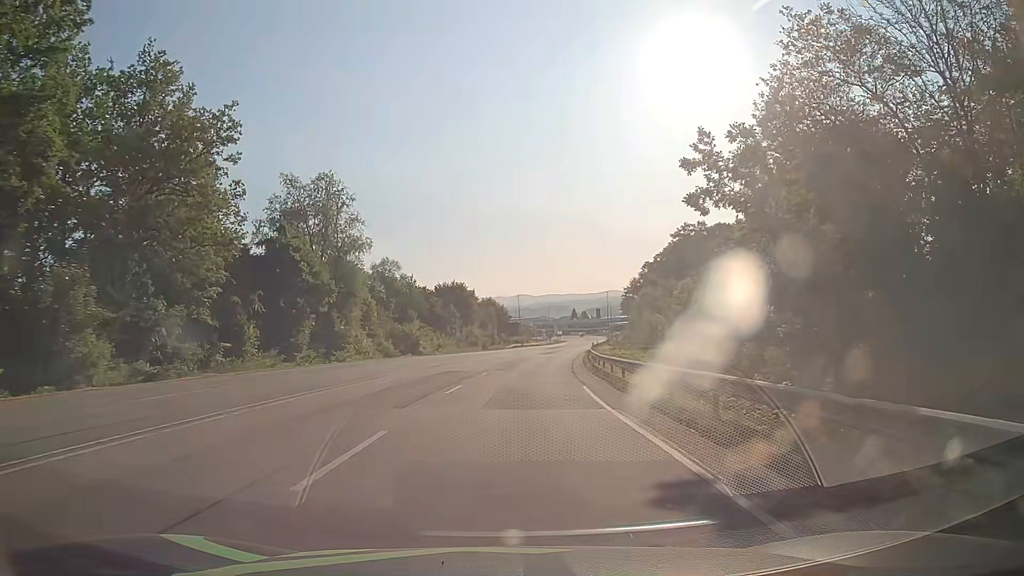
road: secondary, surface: asphalt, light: Day
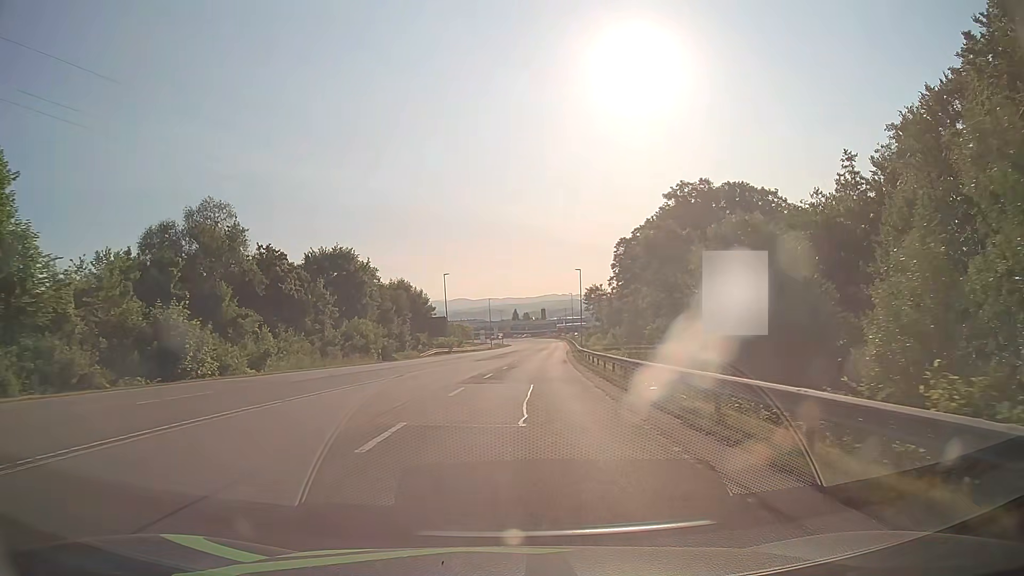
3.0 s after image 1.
(+2.1, +44.8) m; +5°
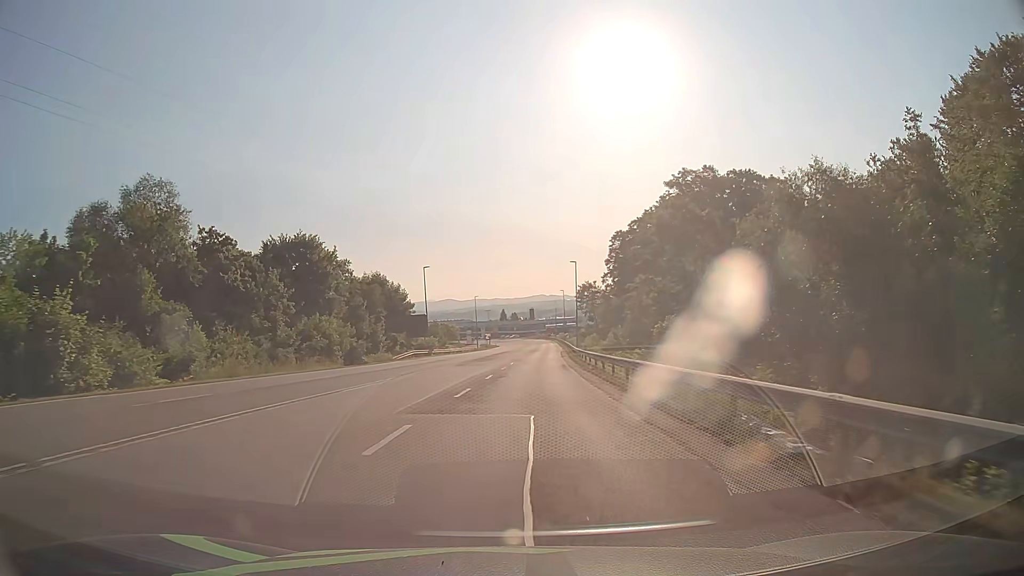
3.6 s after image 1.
(+0.1, +9.0) m; +1°
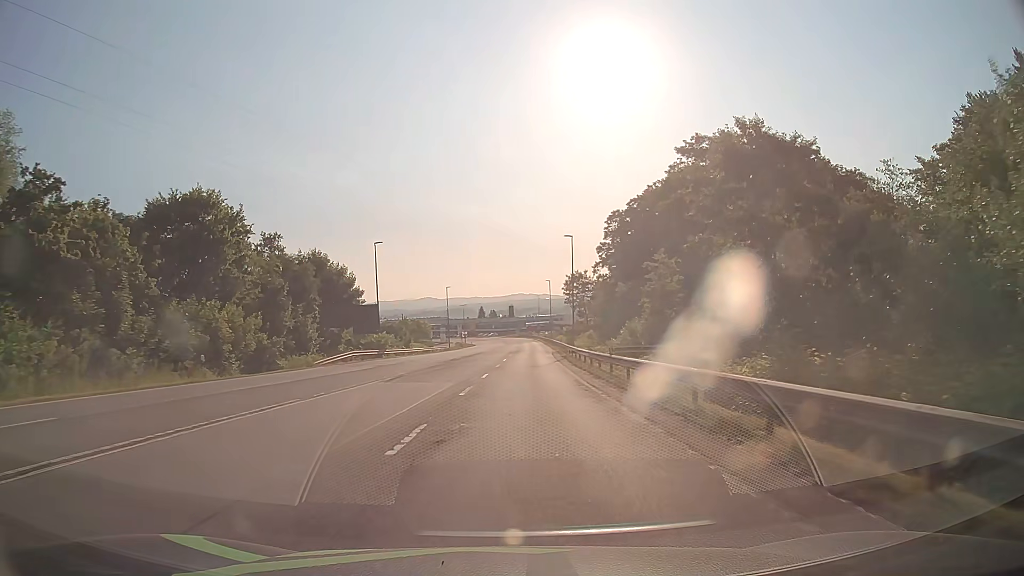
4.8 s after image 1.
(+0.3, +17.9) m; +2°
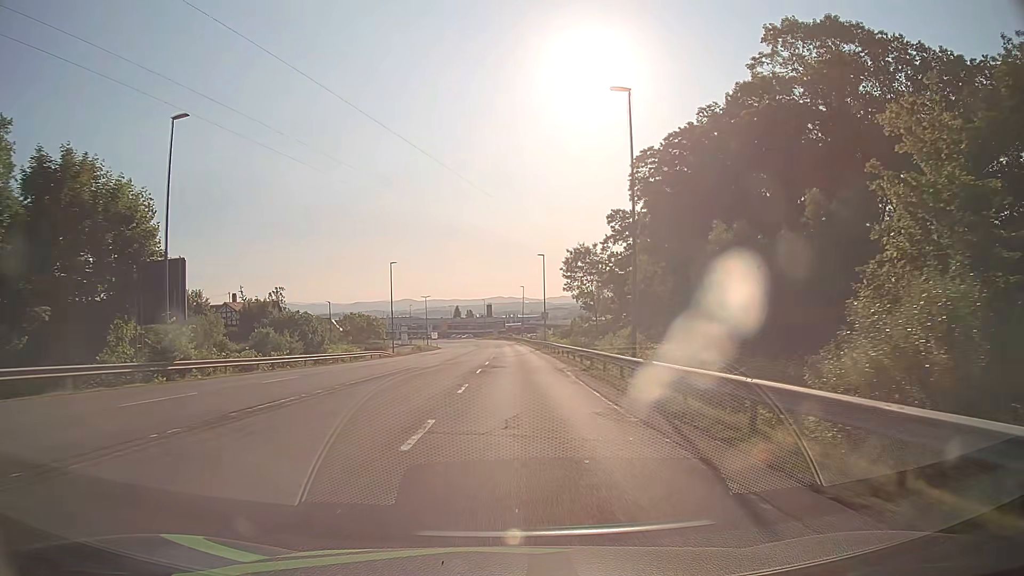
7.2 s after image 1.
(+0.7, +35.8) m; +2°
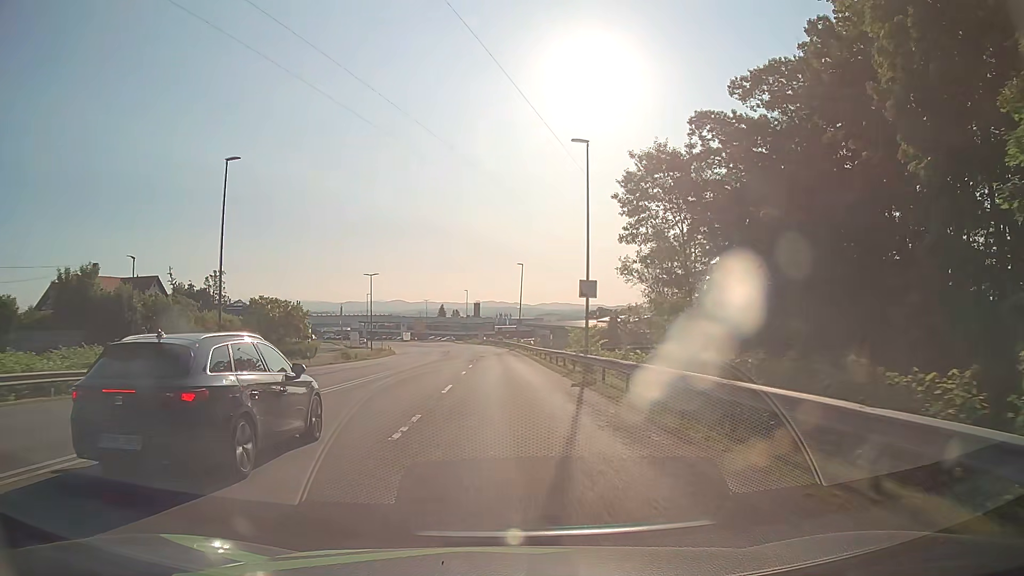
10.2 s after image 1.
(+0.4, +43.9) m; +1°
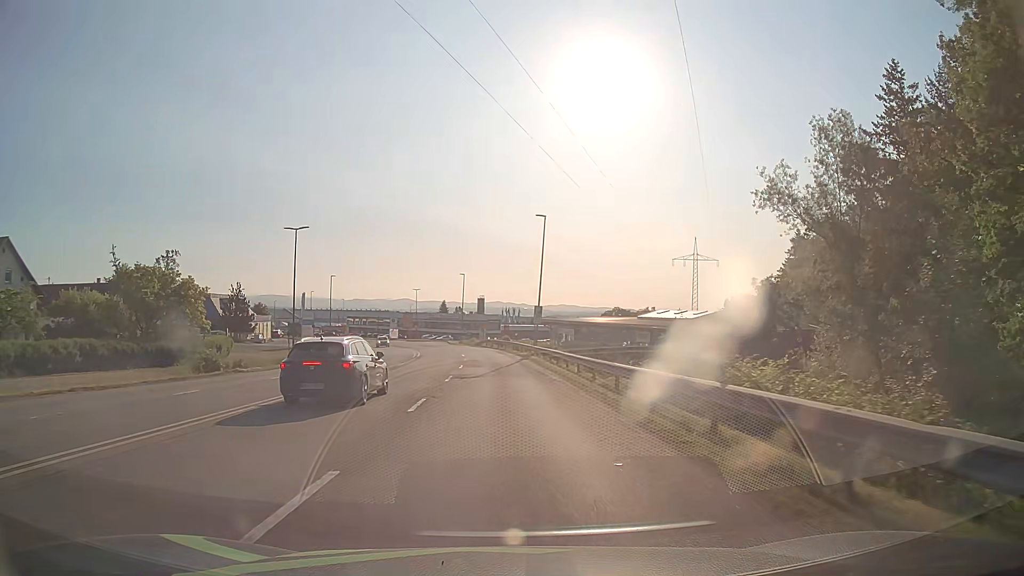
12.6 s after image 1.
(-0.3, +32.0) m; -1°
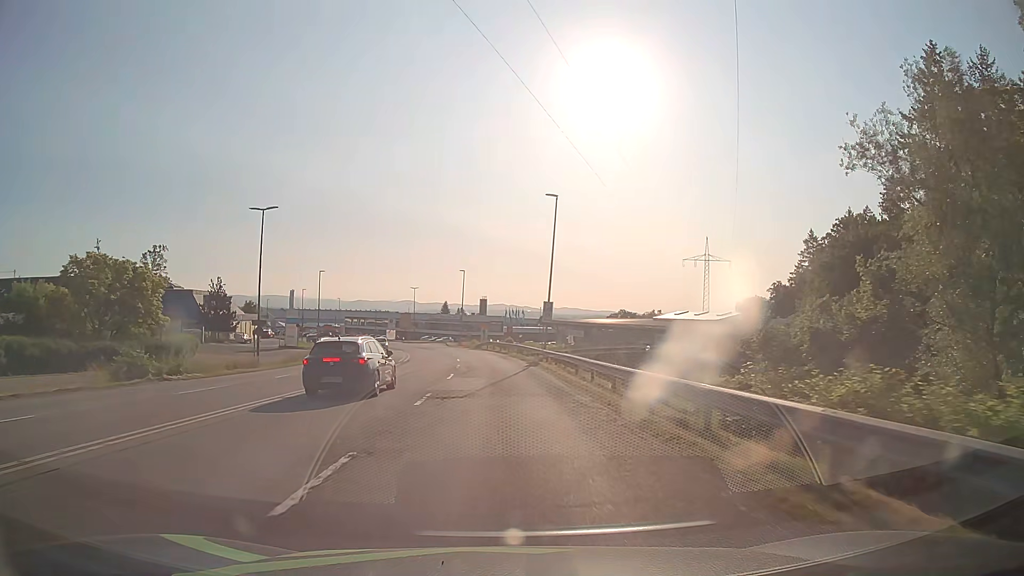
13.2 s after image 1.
(0.0, +7.8) m; 0°
(0, +10) (0, +20) (0, +30) (-1, +40) (-2, +50) (-3, +60) (-5, +70) (-7, +79) (-9, +89) (-12, +99) m
